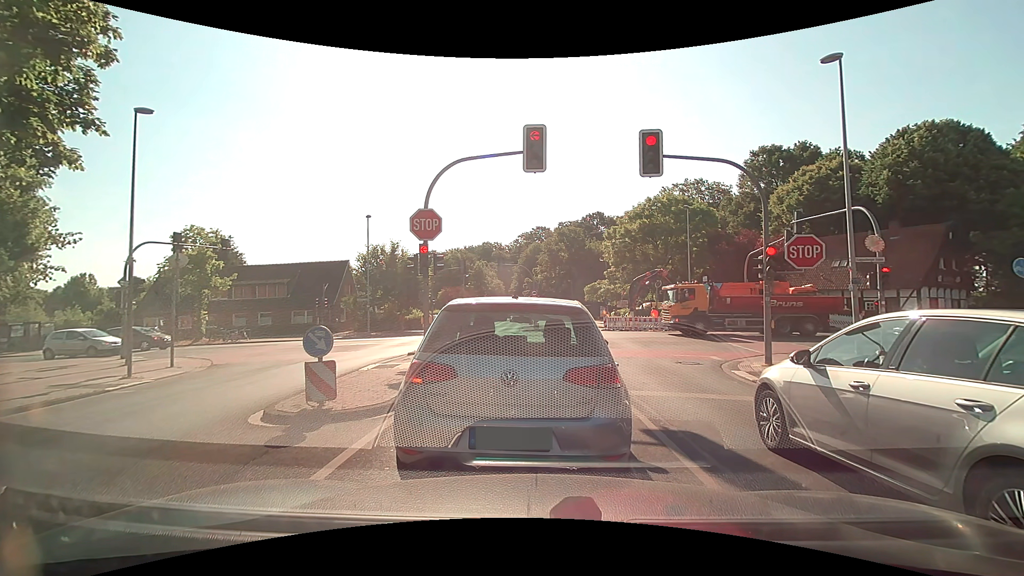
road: tertiary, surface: asphalt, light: Day
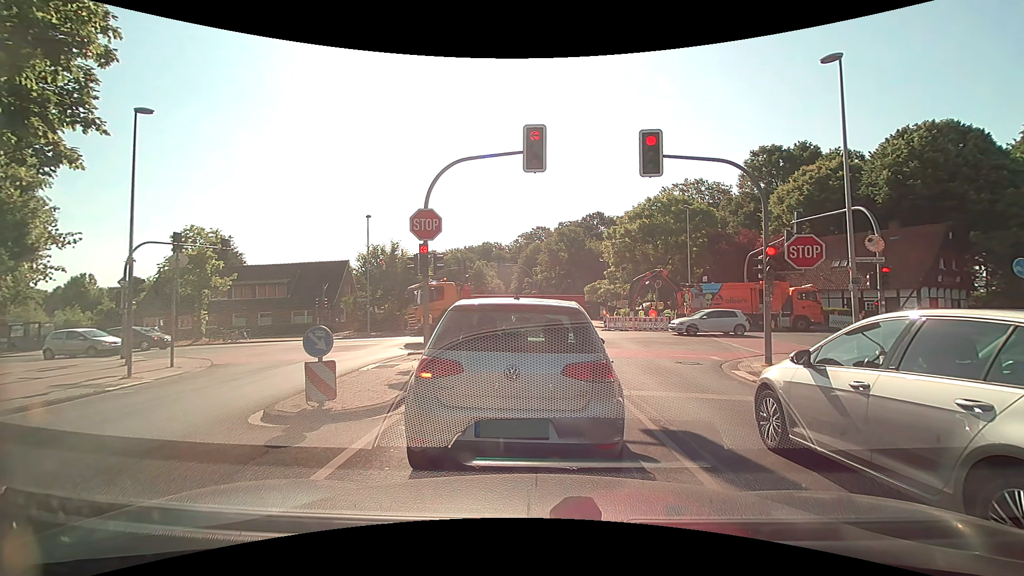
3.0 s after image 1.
(0.0, 0.0) m; 0°
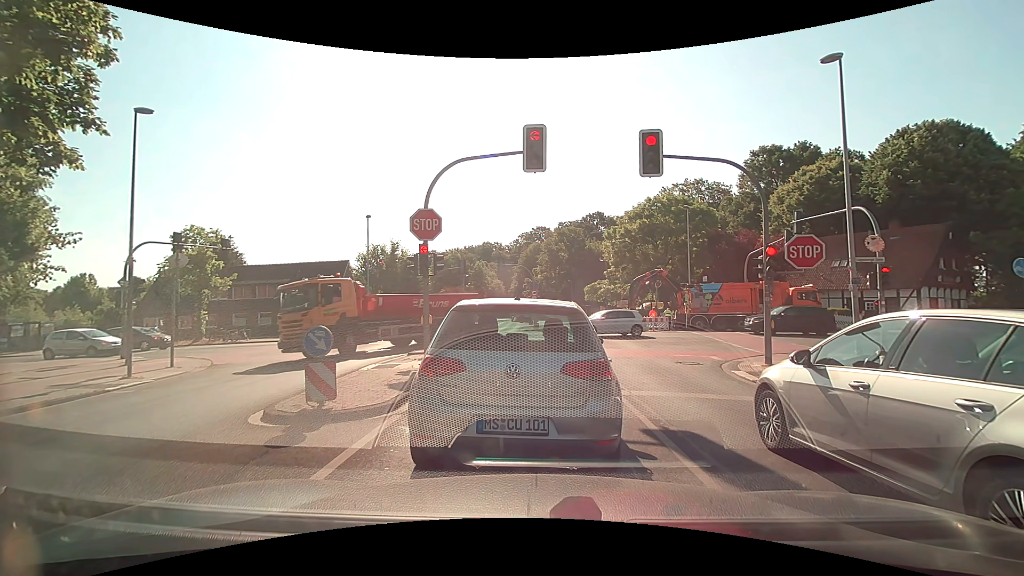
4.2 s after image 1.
(0.0, 0.0) m; 0°
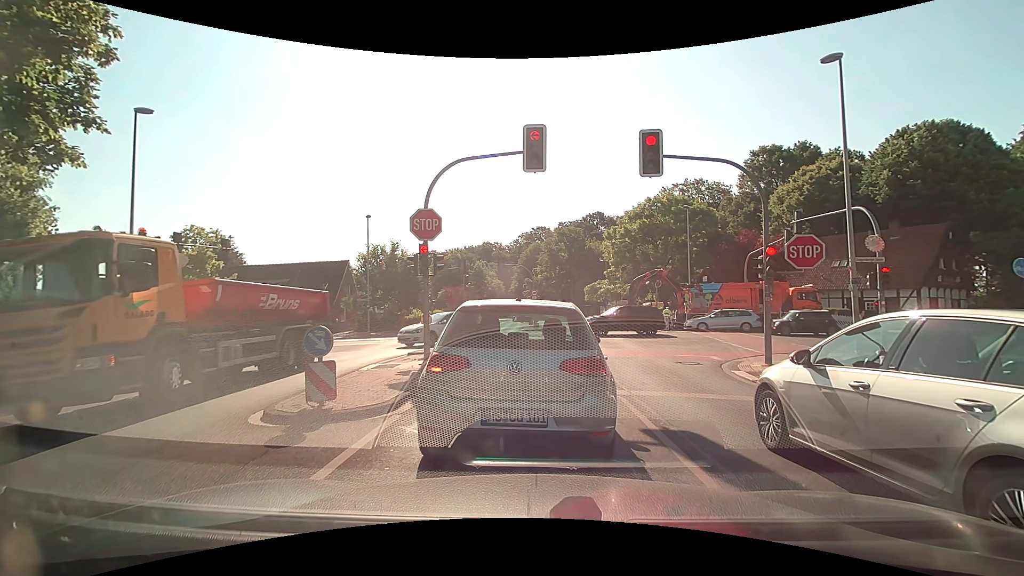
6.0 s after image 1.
(0.0, 0.0) m; 0°
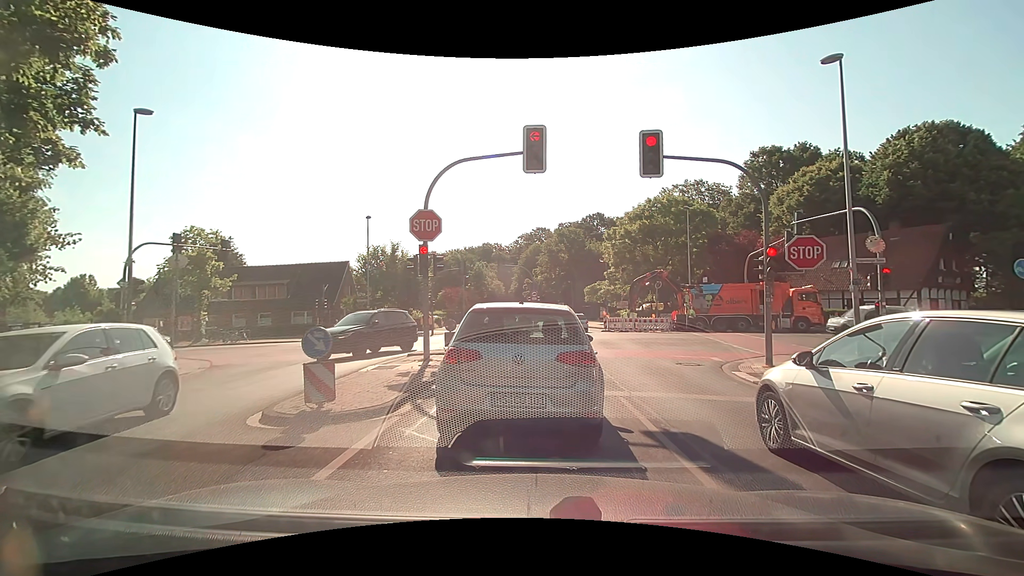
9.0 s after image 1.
(0.0, 0.0) m; 0°
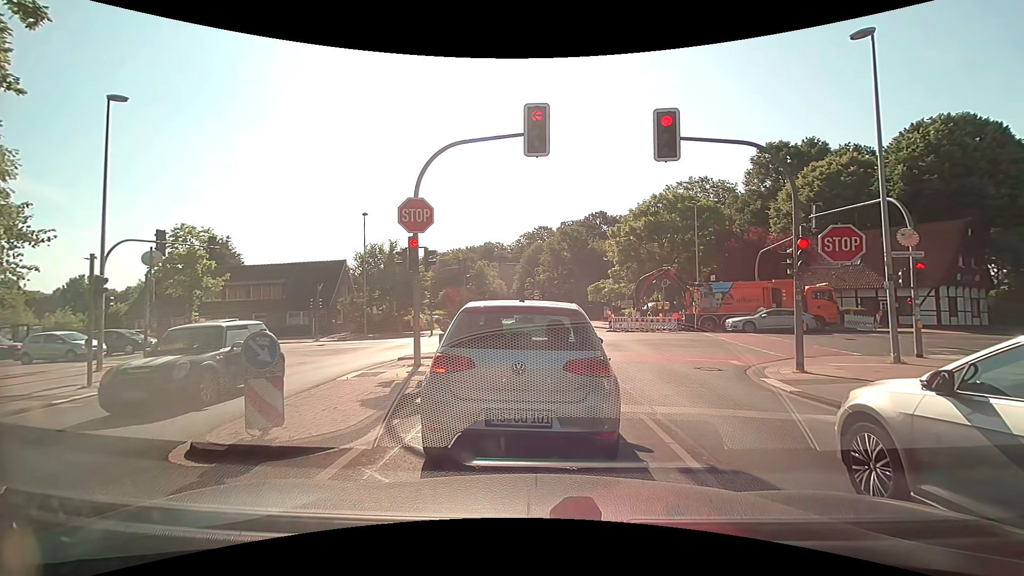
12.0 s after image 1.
(0.0, +1.4) m; 0°
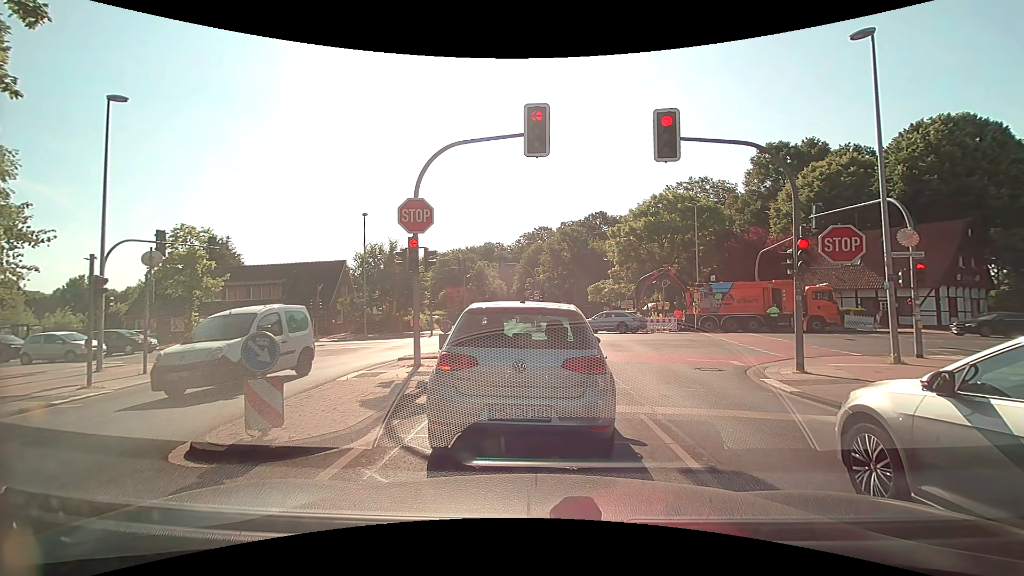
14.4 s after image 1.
(0.0, +0.1) m; 0°
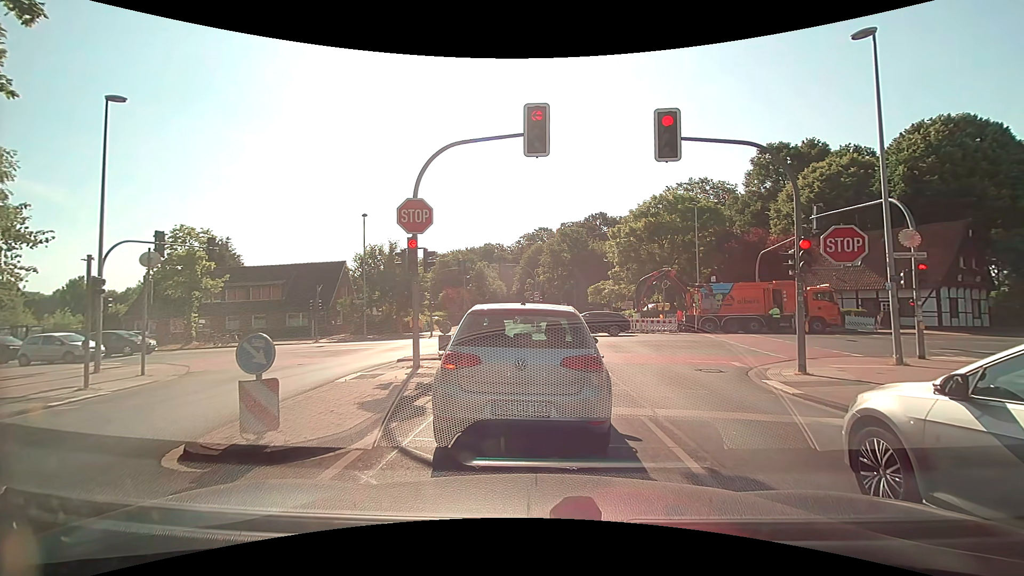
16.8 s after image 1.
(0.0, +0.1) m; 0°
(0, +10) (-1, +20) (-6, +28) (-15, +33) (-25, +34) (-35, +33) (-45, +33) (-55, +33) (-65, +33) (-75, +32) m
